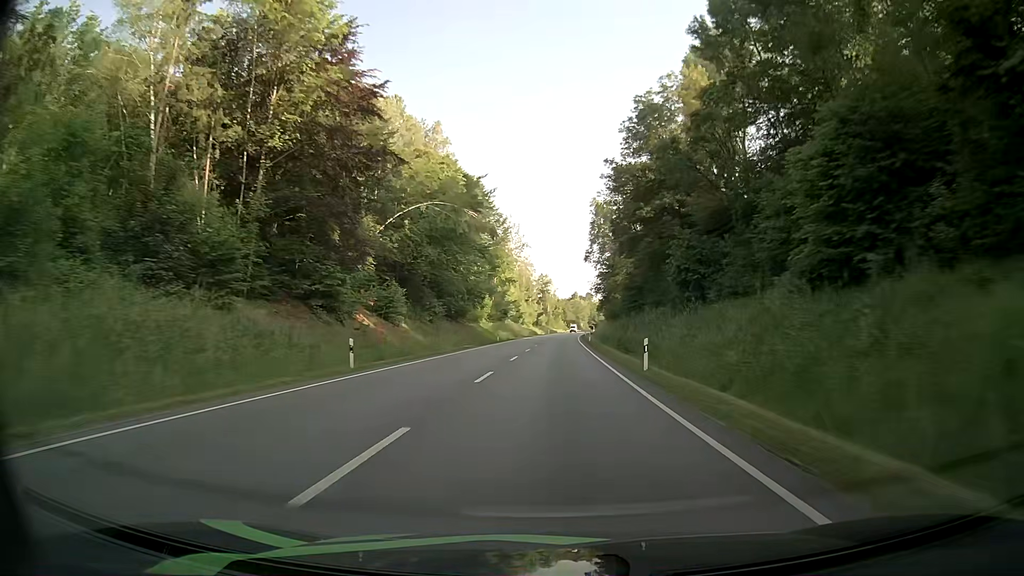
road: primary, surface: asphalt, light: Day
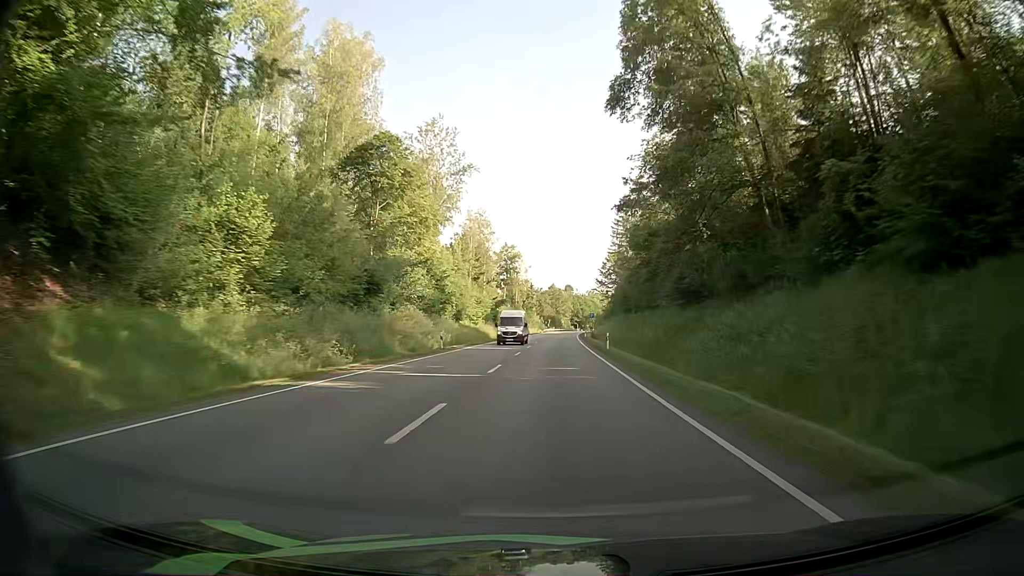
(+1.4, +81.1) m; +2°
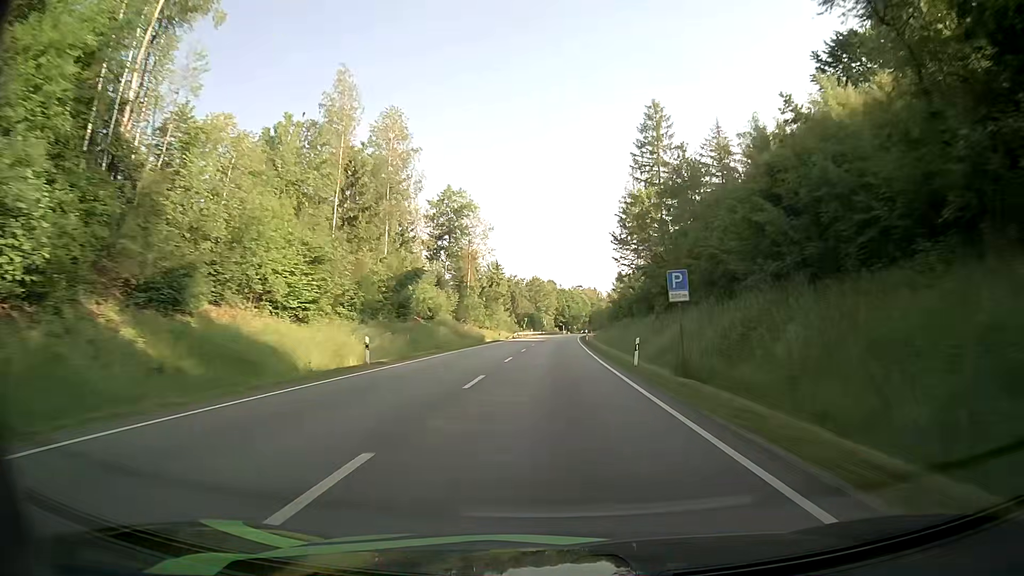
(+0.5, +64.4) m; +2°
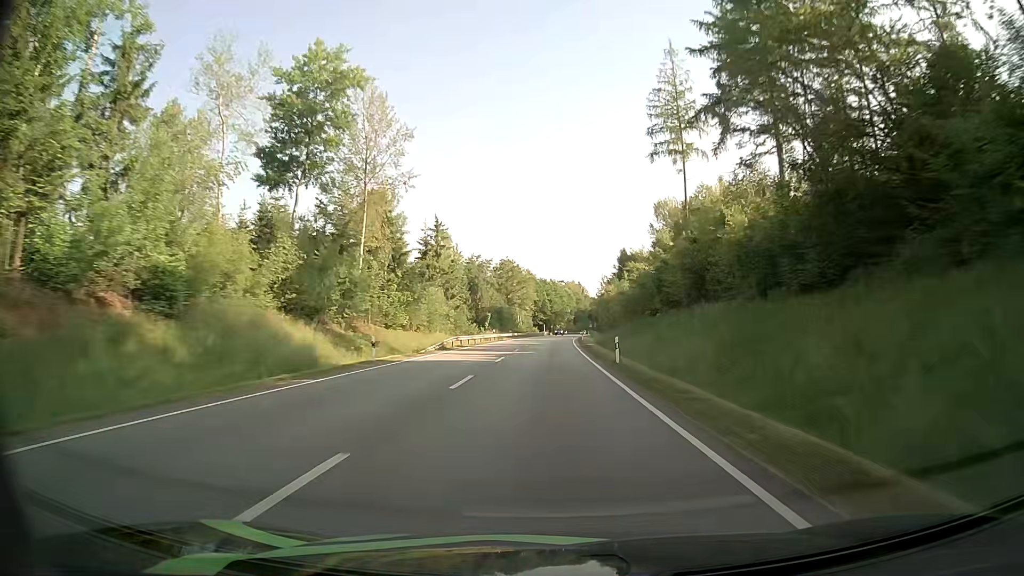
(+0.5, +47.9) m; +1°
(0, +10) (0, +20) (0, +30) (+1, +40) (+1, +50) (+1, +60) (+1, +70) (+2, +80) (+2, +90) (+3, +100) m
